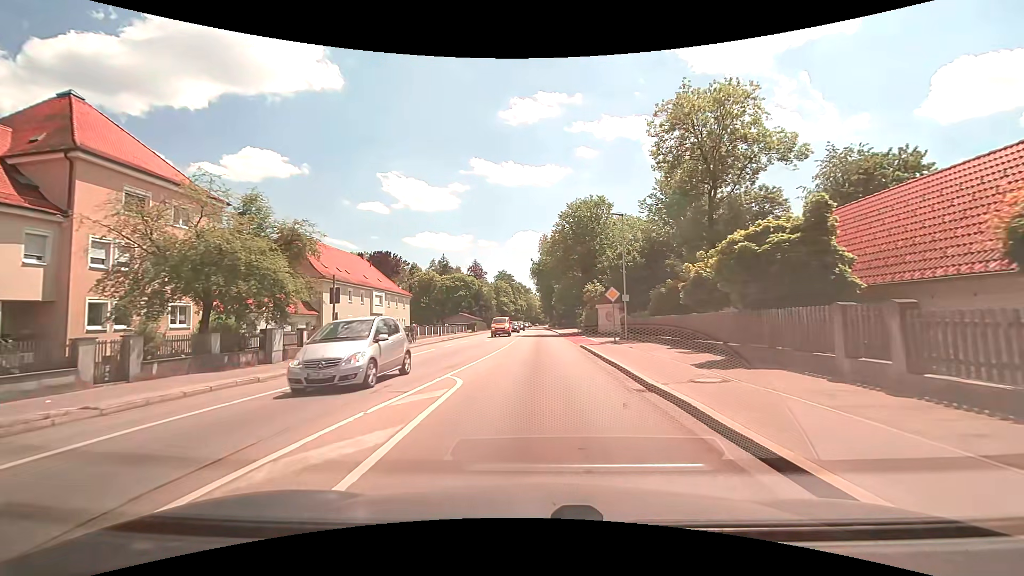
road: secondary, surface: asphalt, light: Day
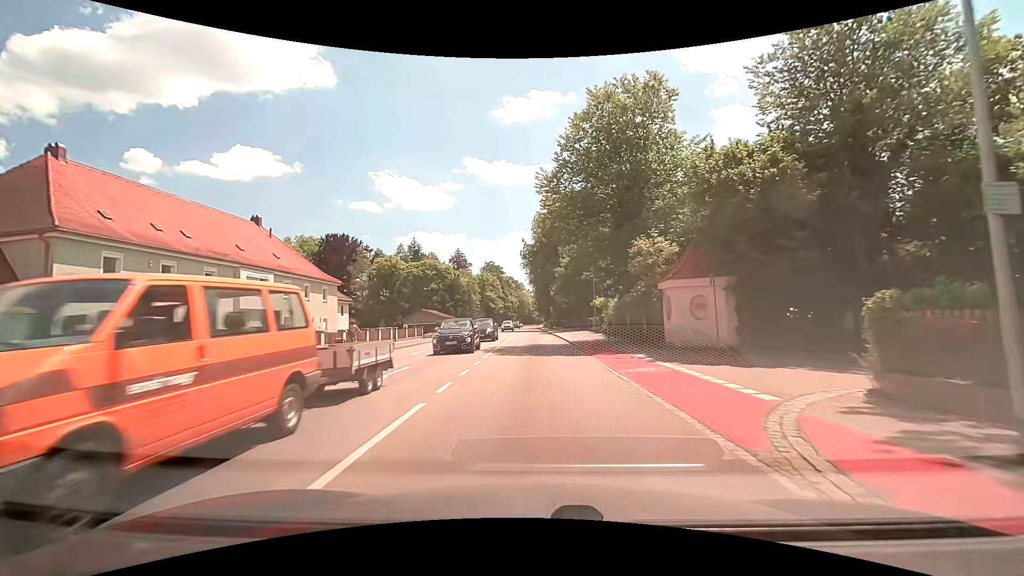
(+0.1, +26.2) m; +1°
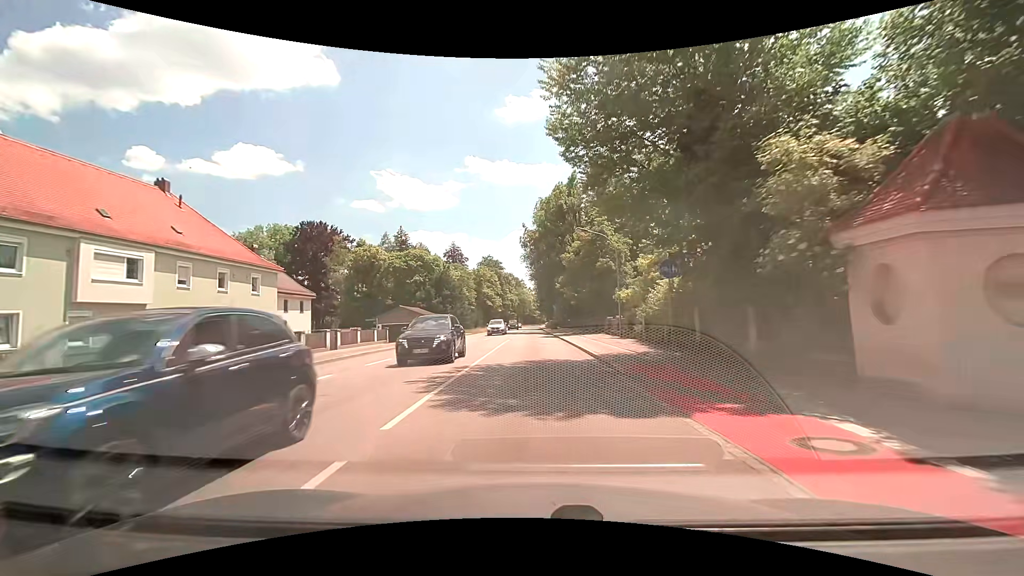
(0.0, +12.5) m; 0°
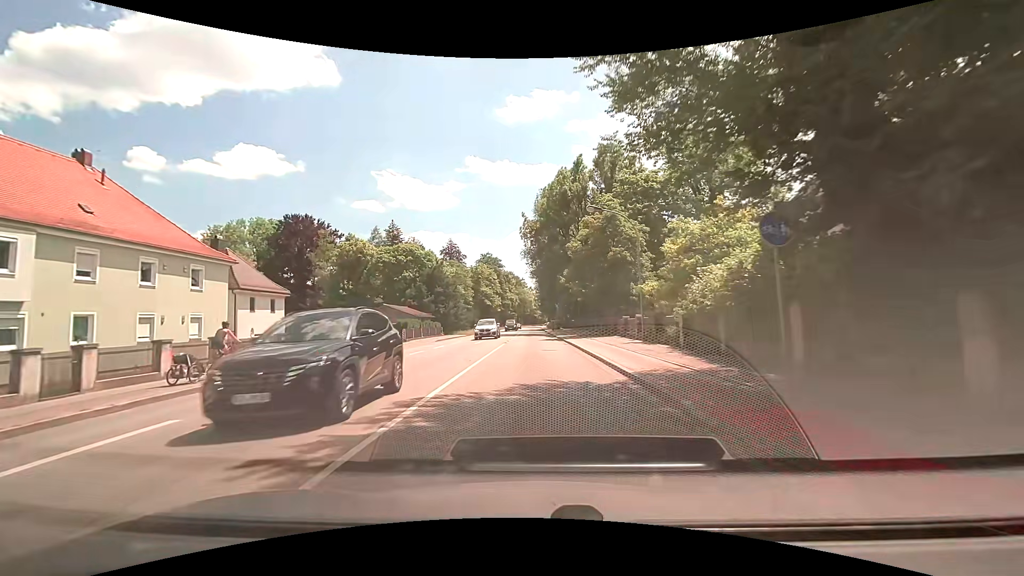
(0.0, +6.5) m; 0°
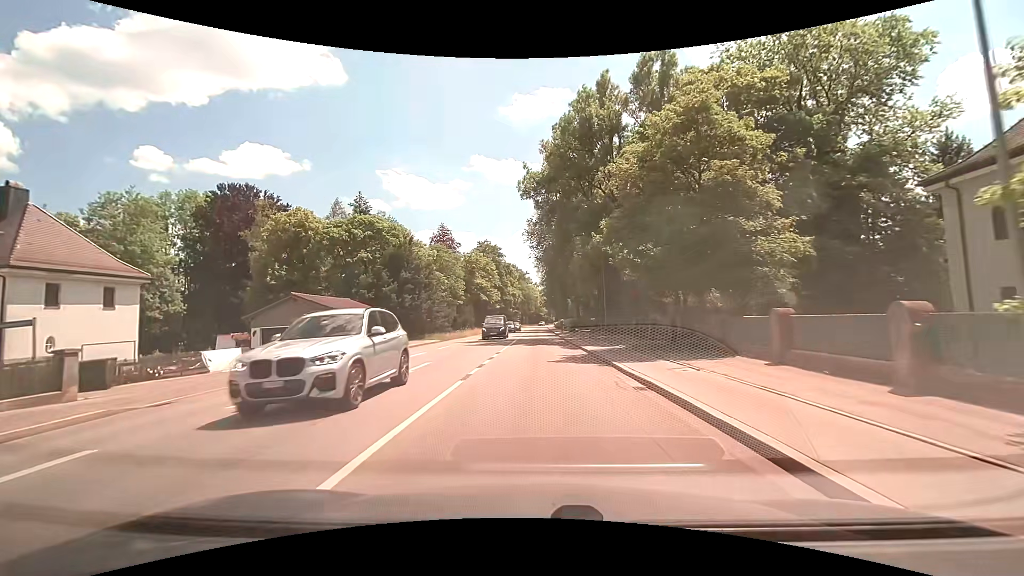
(-0.1, +20.1) m; 0°
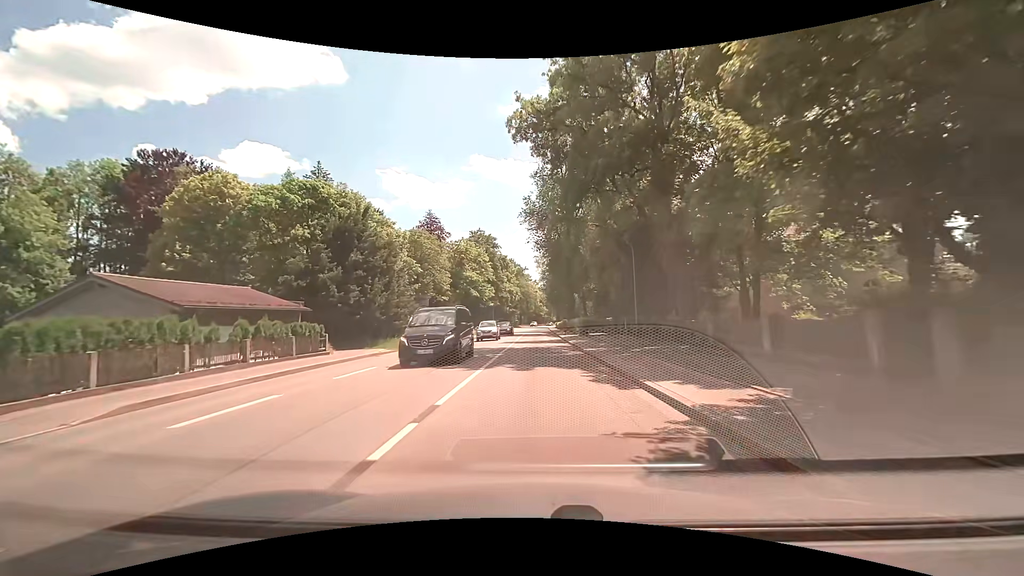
(0.0, +13.8) m; 0°
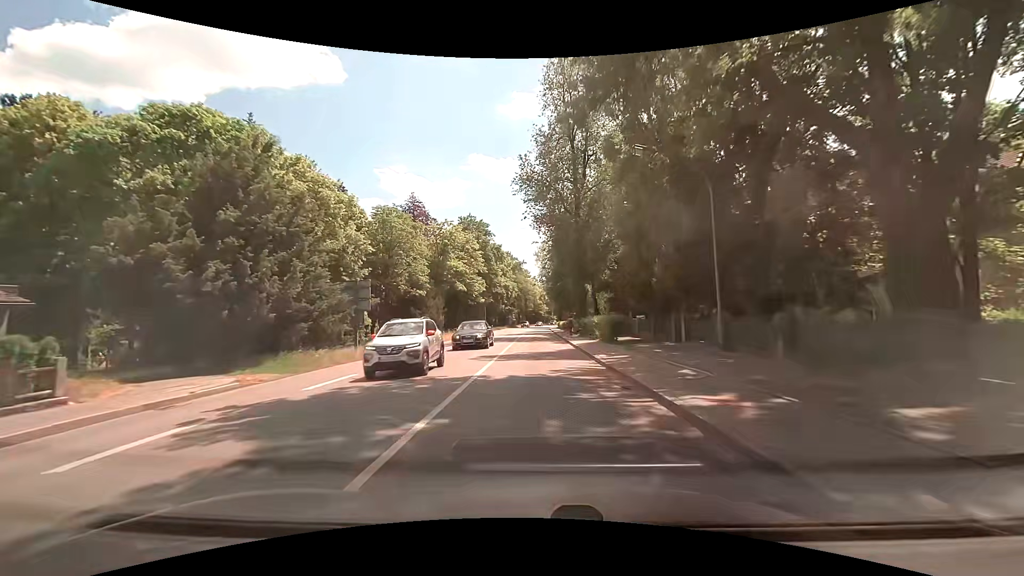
(0.0, +14.1) m; 0°
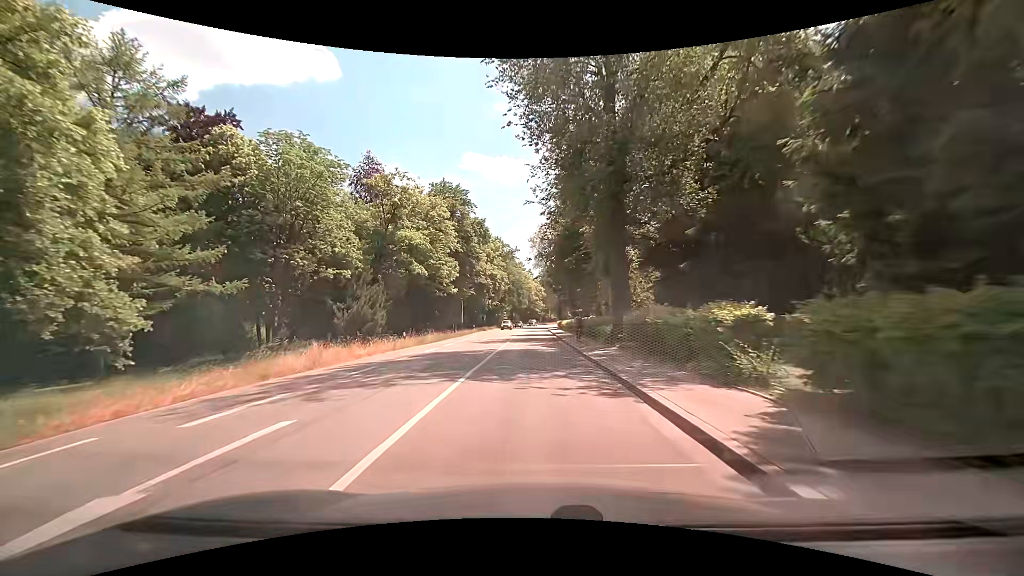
(+0.2, +21.8) m; +1°
(0, +10) (0, +20) (0, +30) (0, +40) (0, +50) (0, +60) (0, +70) (0, +80) (0, +90) (0, +100) m
